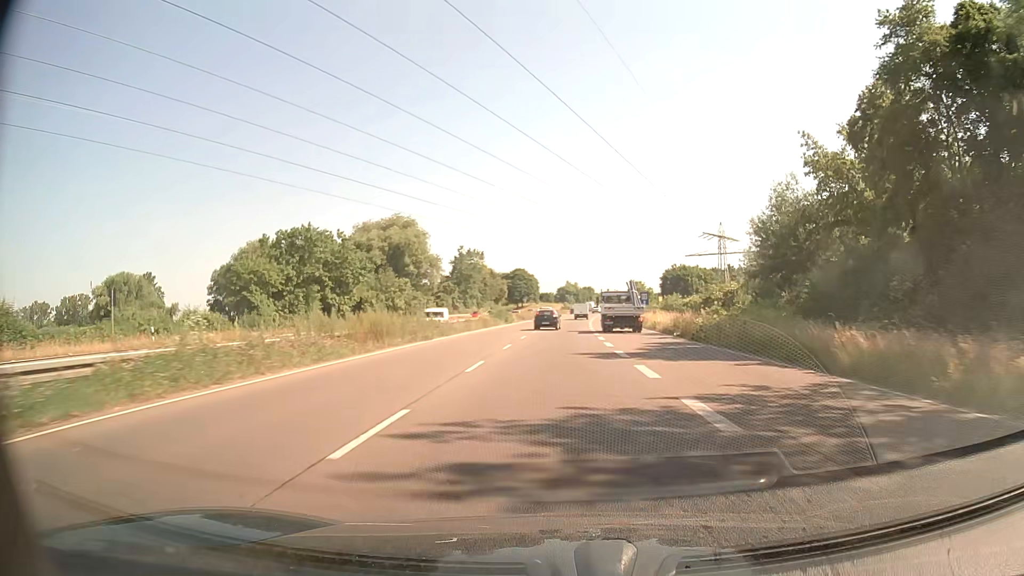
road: trunk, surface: asphalt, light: Day
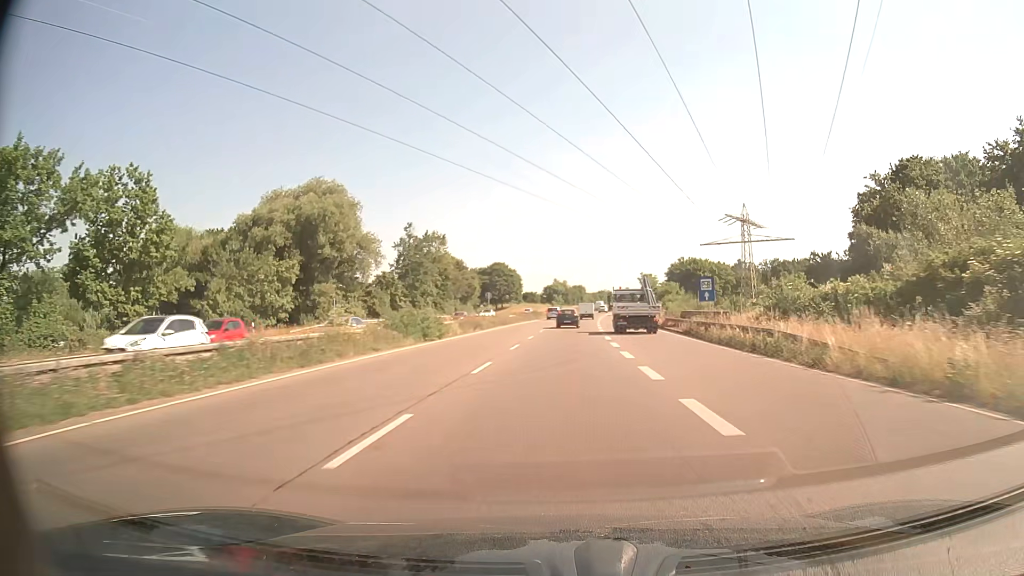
(+0.4, +36.4) m; +1°
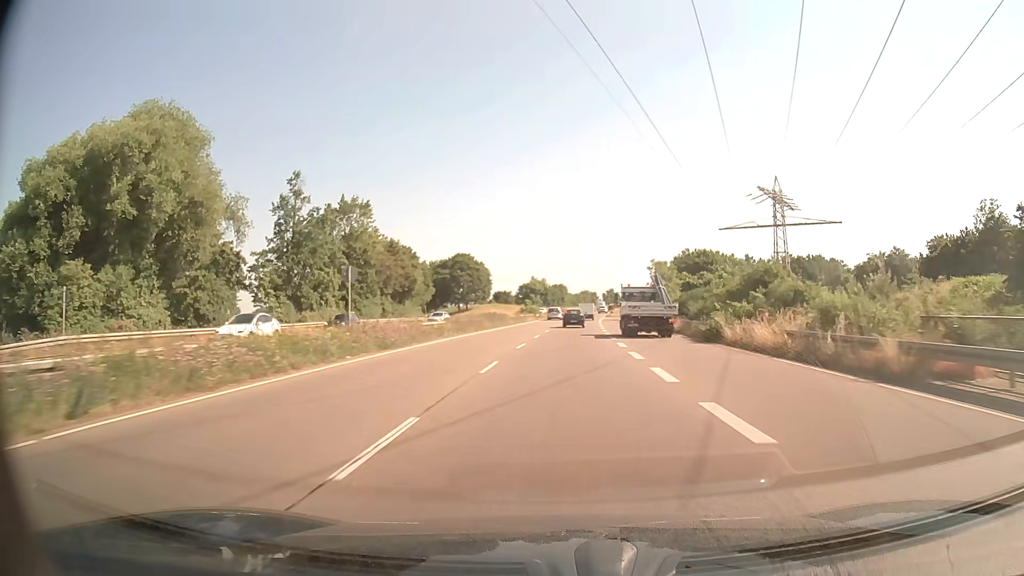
(+0.6, +36.5) m; +2°
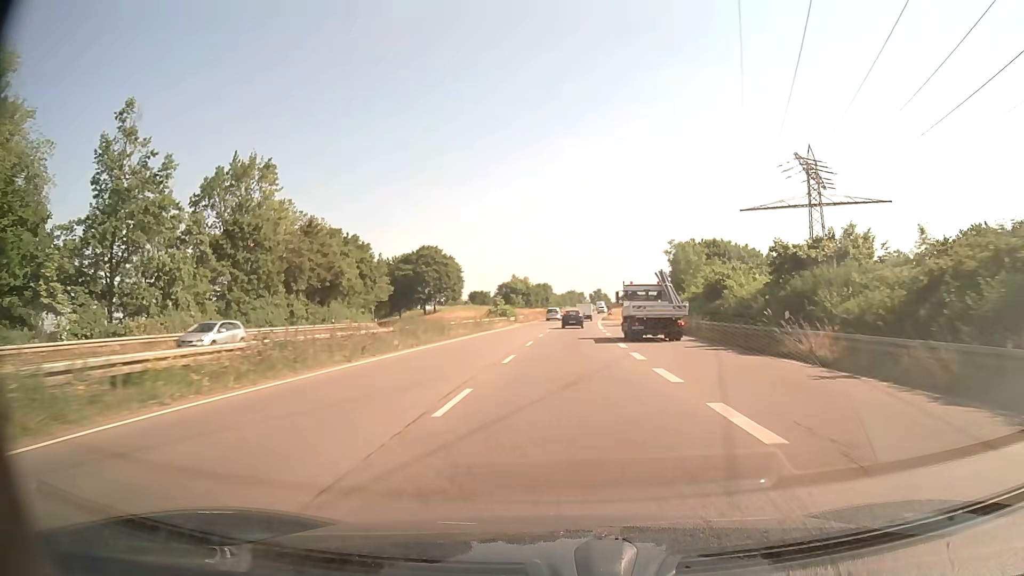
(+0.3, +24.3) m; +1°
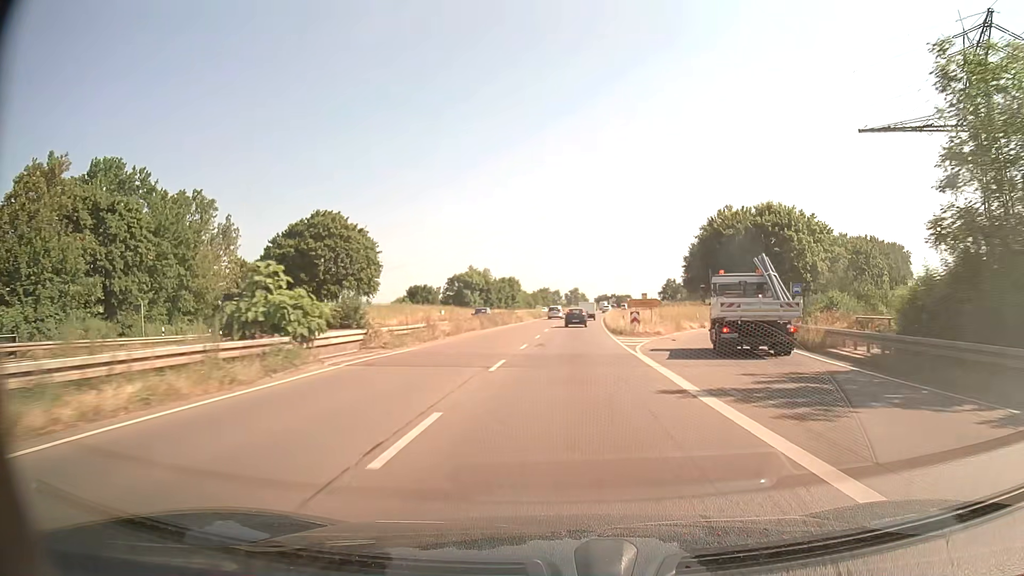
(+1.0, +48.6) m; +2°
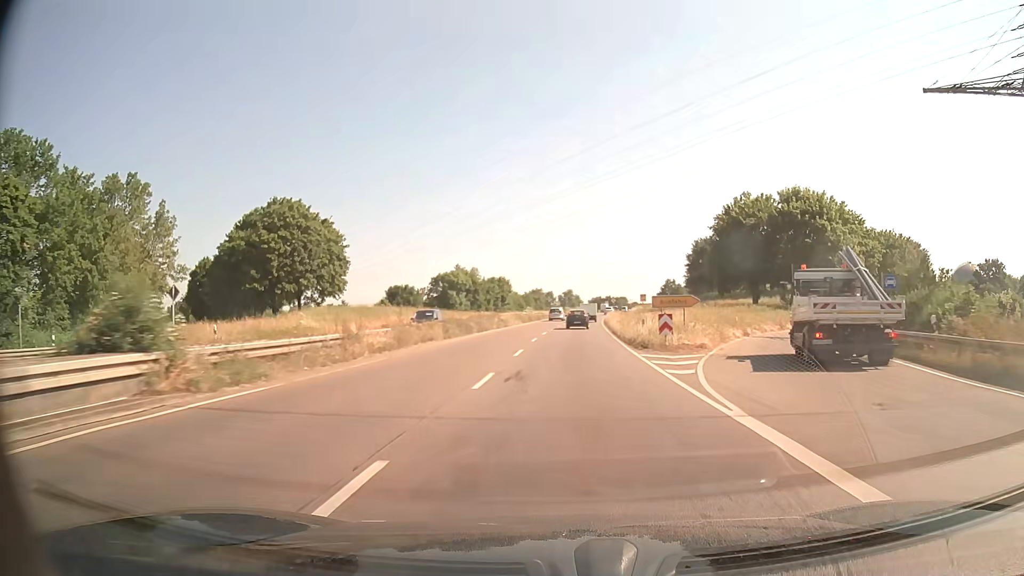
(+0.1, +12.1) m; +1°
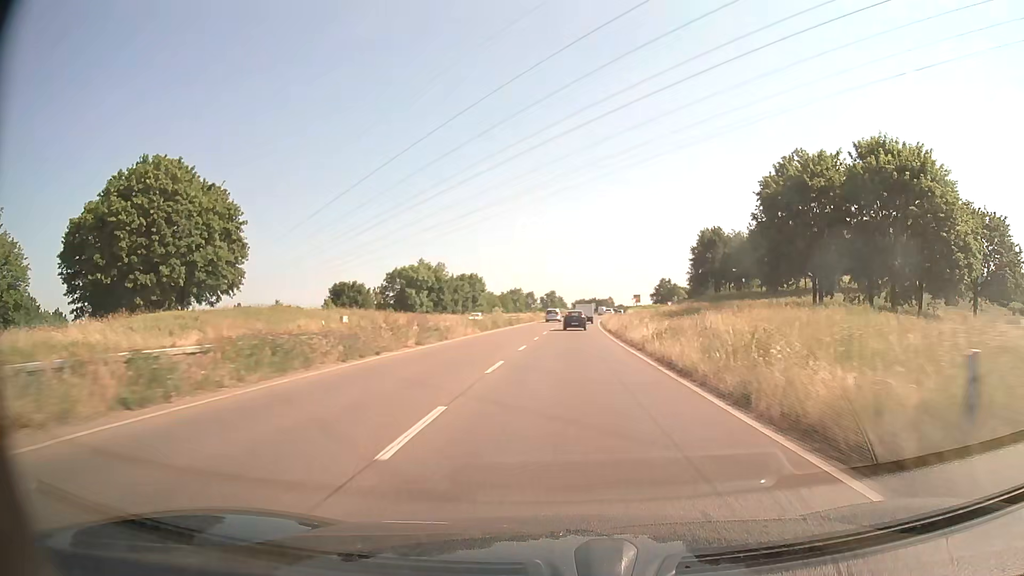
(+0.3, +24.2) m; +2°
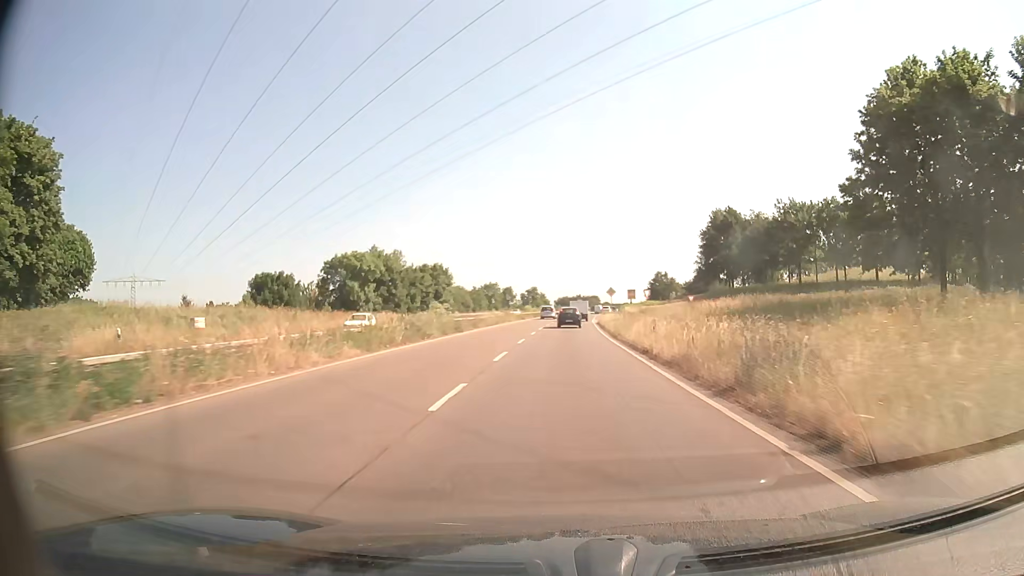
(+0.3, +24.0) m; +1°
(0, +10) (0, +20) (0, +30) (+1, +40) (+1, +50) (+1, +60) (+2, +70) (+3, +80) (+3, +90) (+4, +100) m
